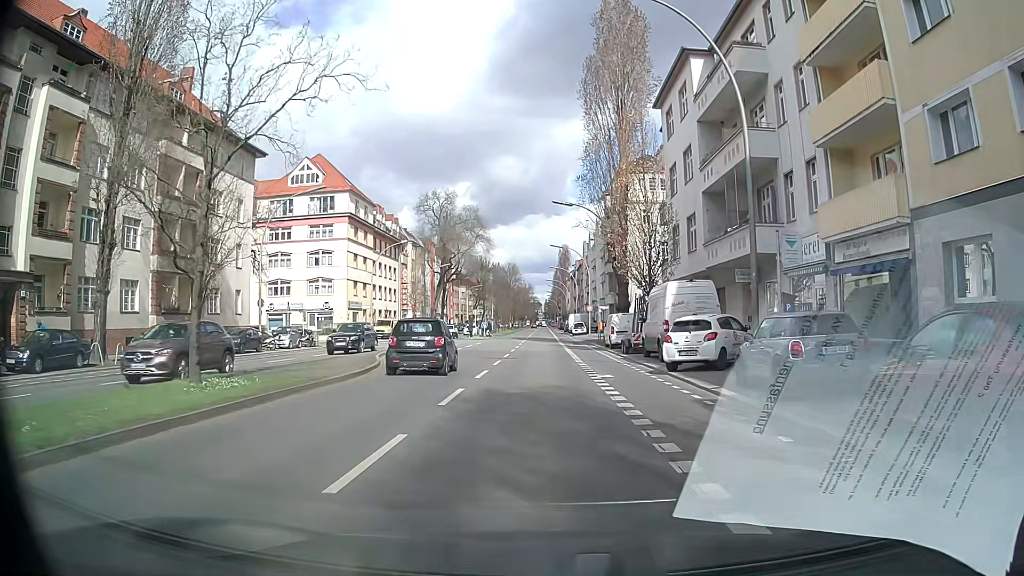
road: secondary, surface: asphalt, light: Day
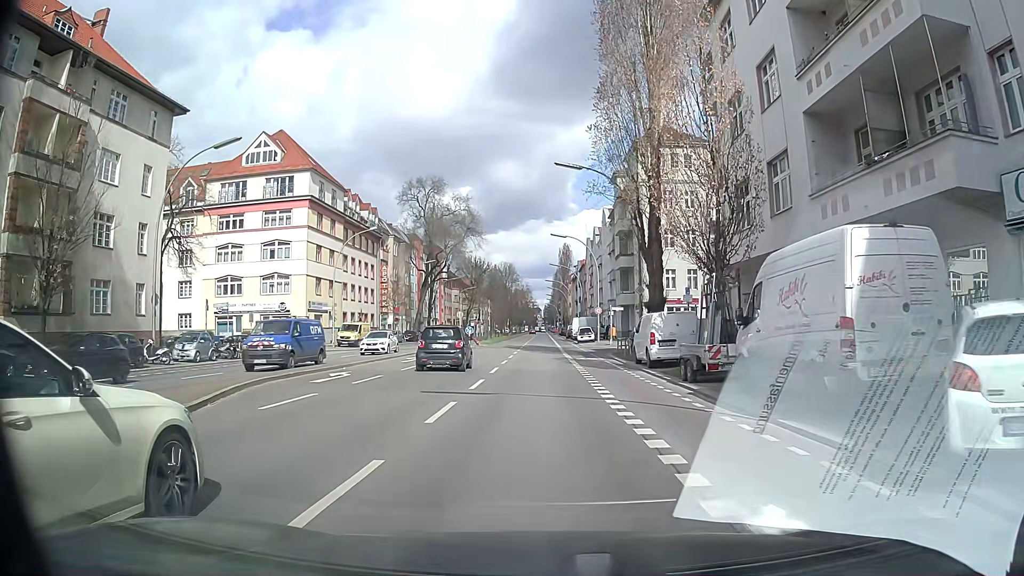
(+0.5, +13.4) m; +2°
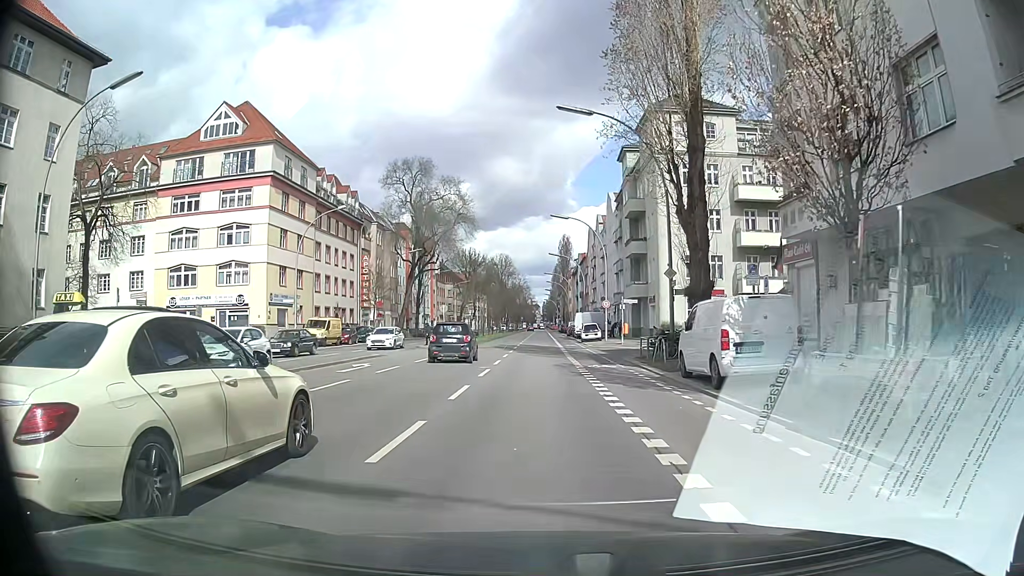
(+0.1, +9.3) m; +1°
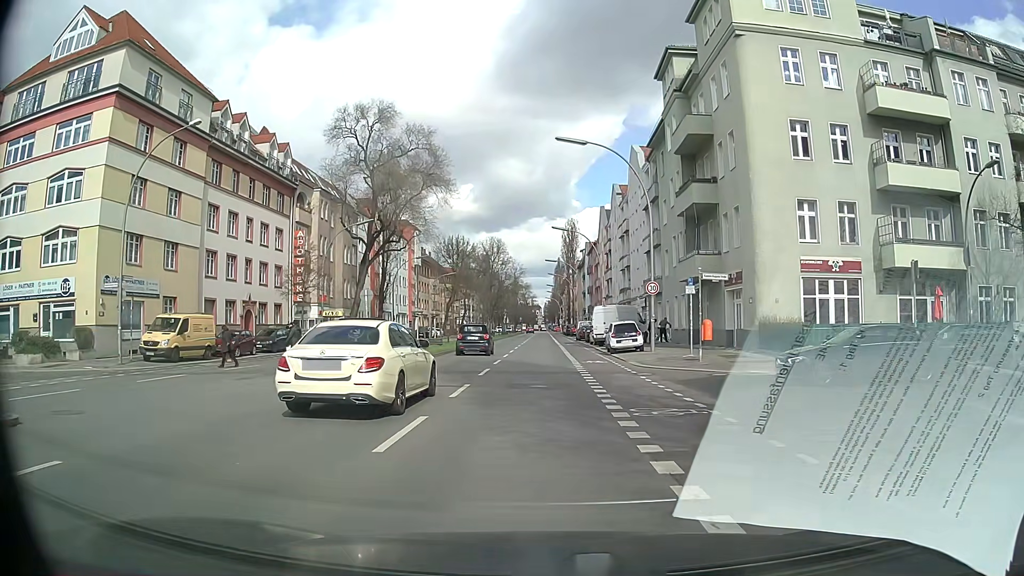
(0.0, +23.5) m; -1°
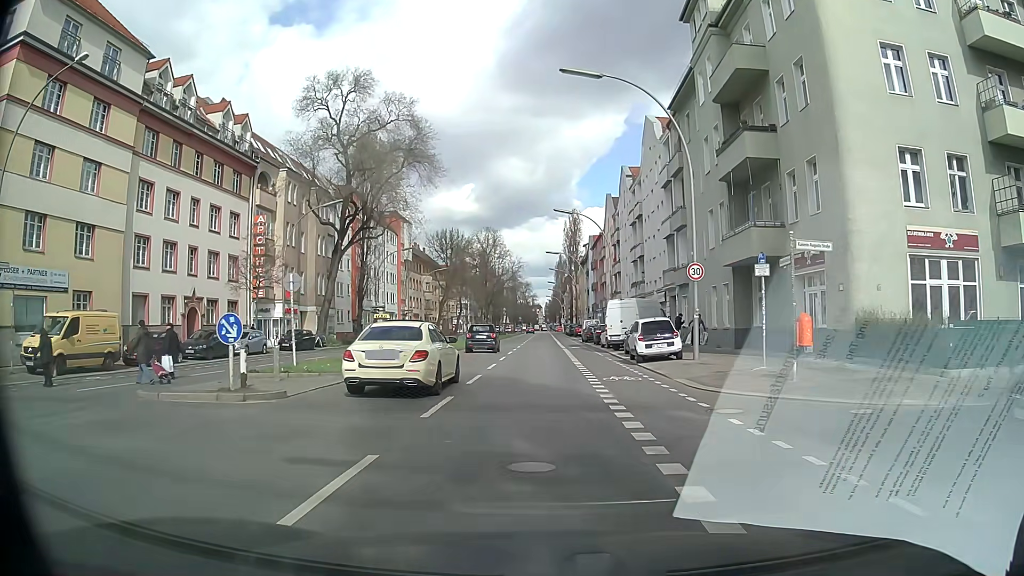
(+0.2, +9.2) m; +1°
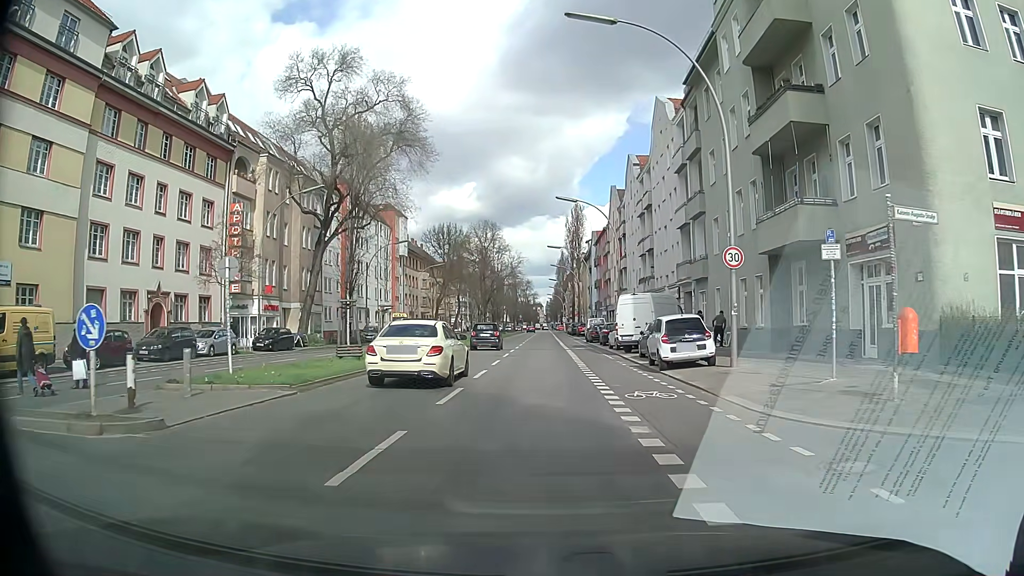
(0.0, +4.6) m; 0°
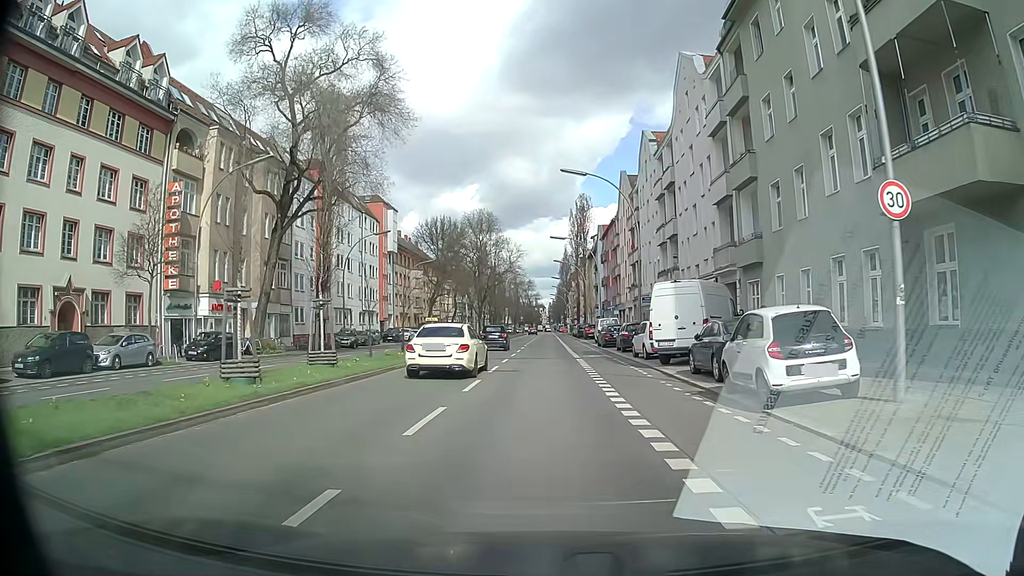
(0.0, +9.2) m; 0°
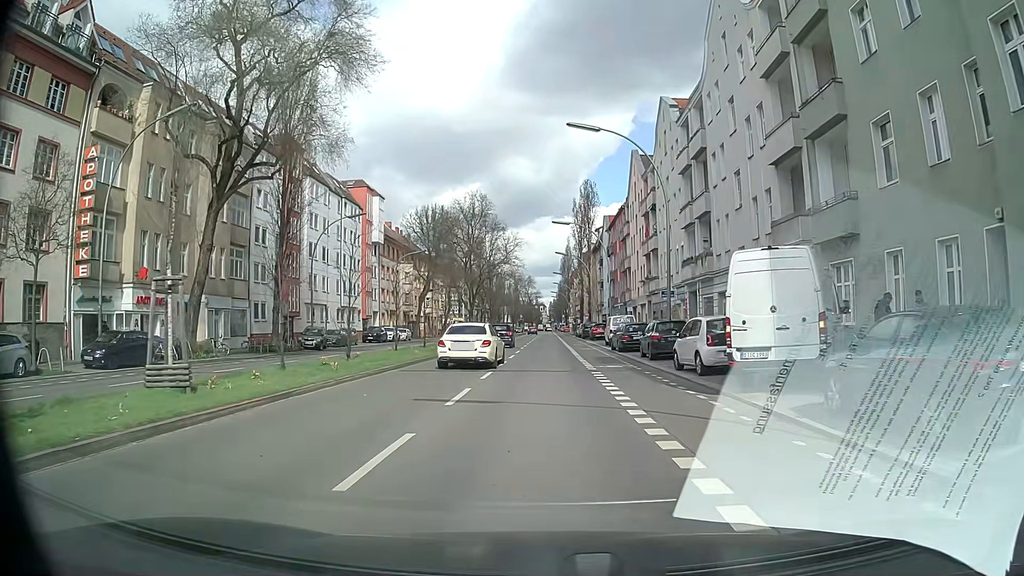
(0.0, +9.1) m; 0°
(0, +10) (0, +20) (0, +30) (0, +40) (0, +50) (0, +60) (0, +70) (0, +80) (0, +90) (0, +100) m
